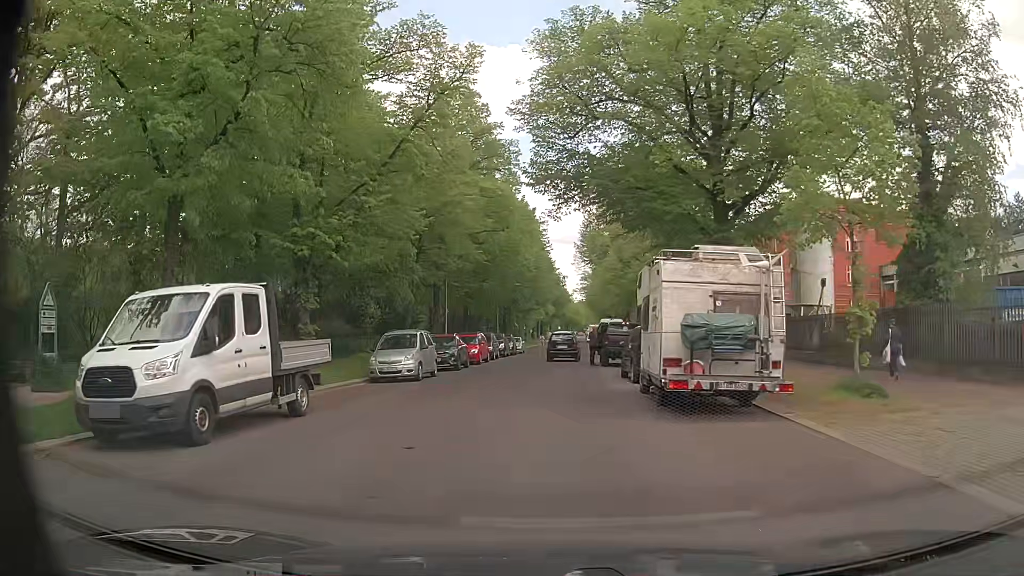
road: residential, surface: asphalt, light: Day
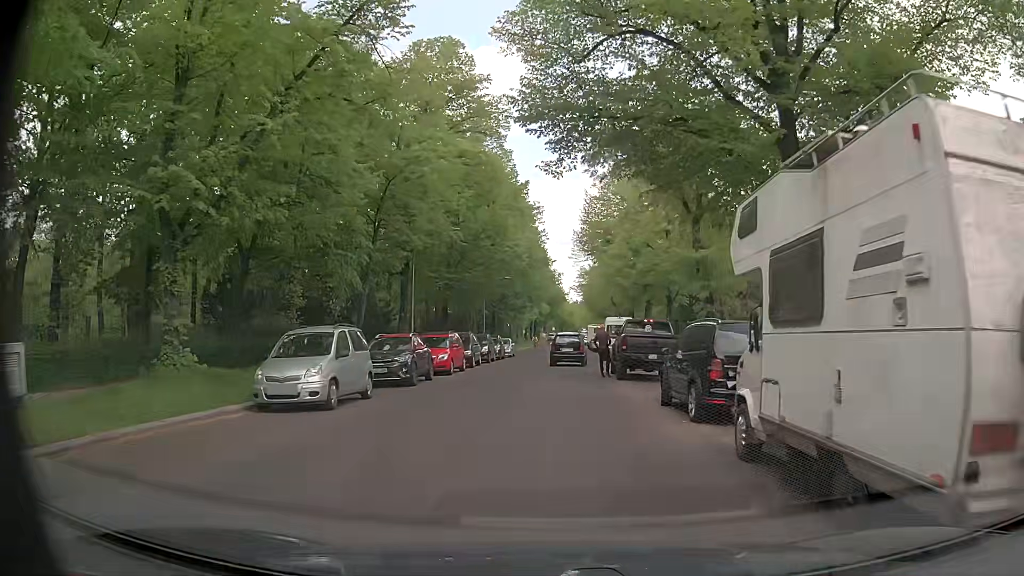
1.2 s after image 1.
(-0.1, +8.5) m; 0°
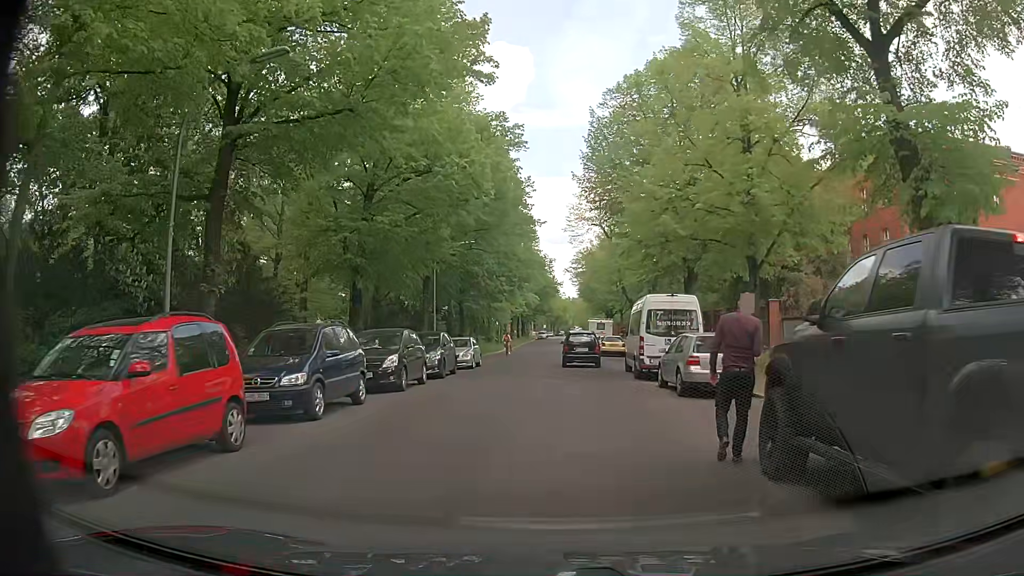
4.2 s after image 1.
(+0.2, +19.7) m; 0°
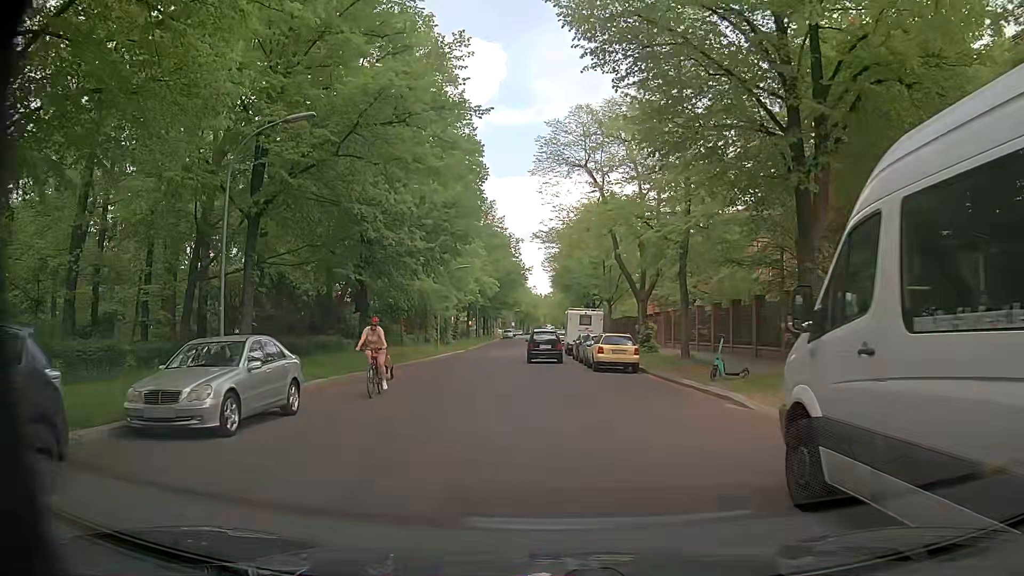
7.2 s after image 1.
(+1.1, +20.9) m; +3°
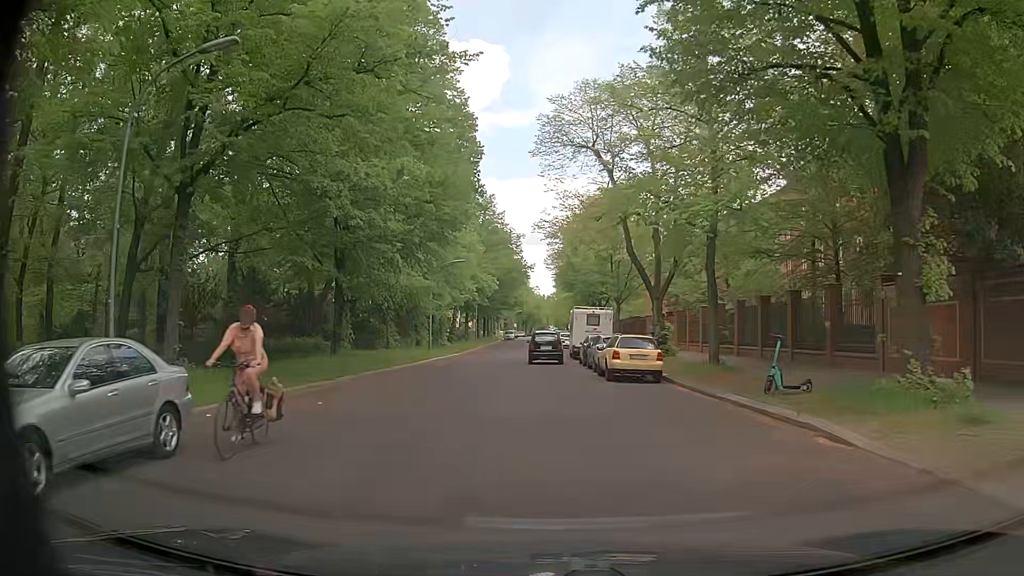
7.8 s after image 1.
(0.0, +4.5) m; 0°
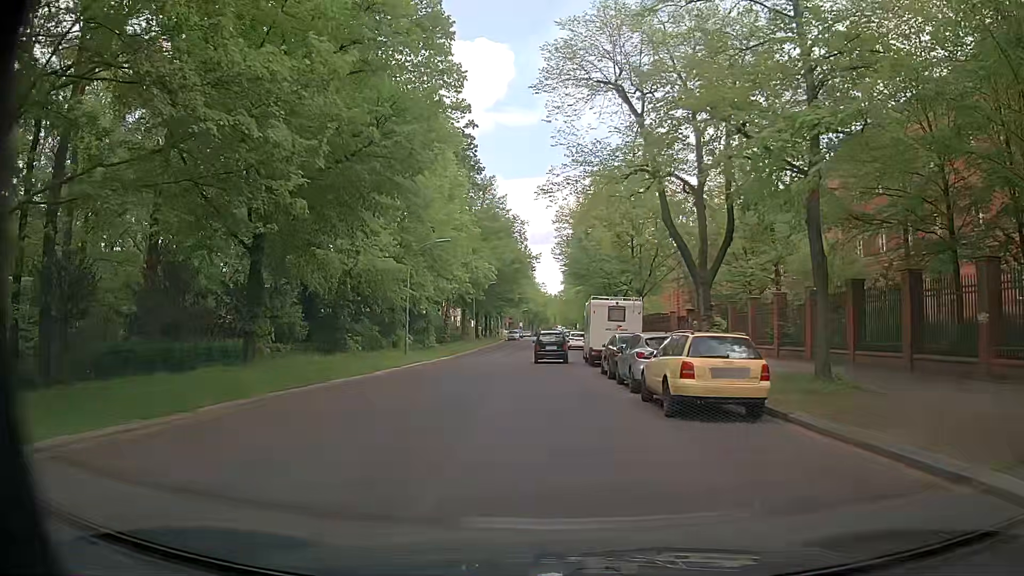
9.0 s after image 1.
(-0.1, +9.4) m; -2°
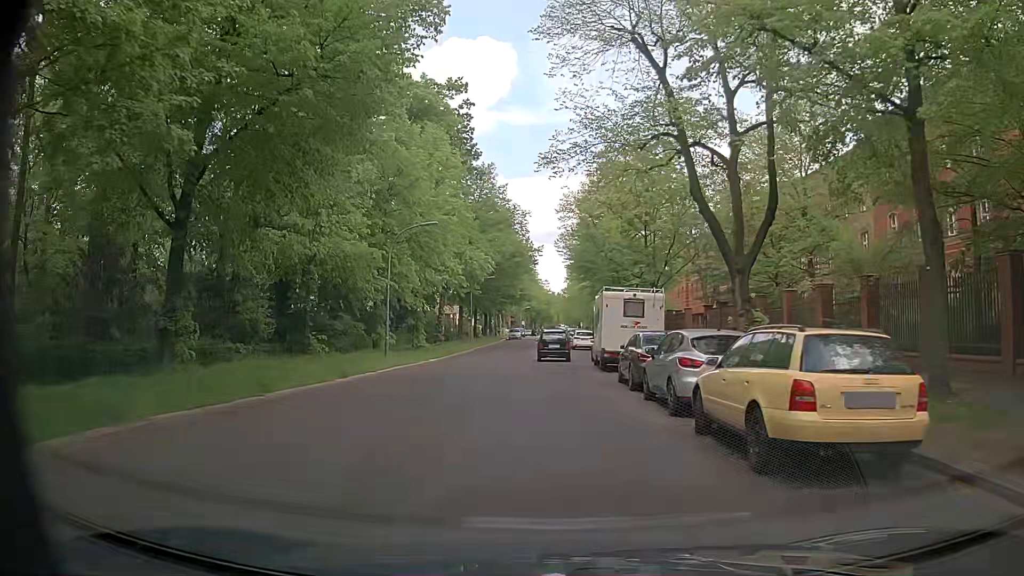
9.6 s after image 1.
(+0.1, +4.9) m; +1°
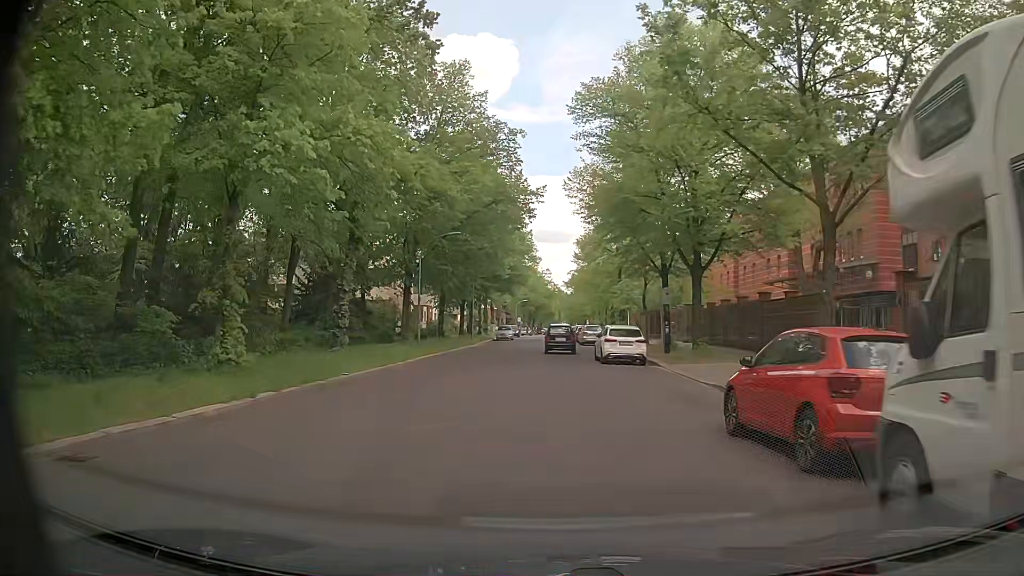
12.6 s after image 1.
(-0.4, +26.0) m; -1°
(0, +10) (0, +20) (+1, +30) (+1, +40) (+1, +50) (+1, +60) (+1, +70) (+2, +80) (+2, +90) (+3, +100) m
